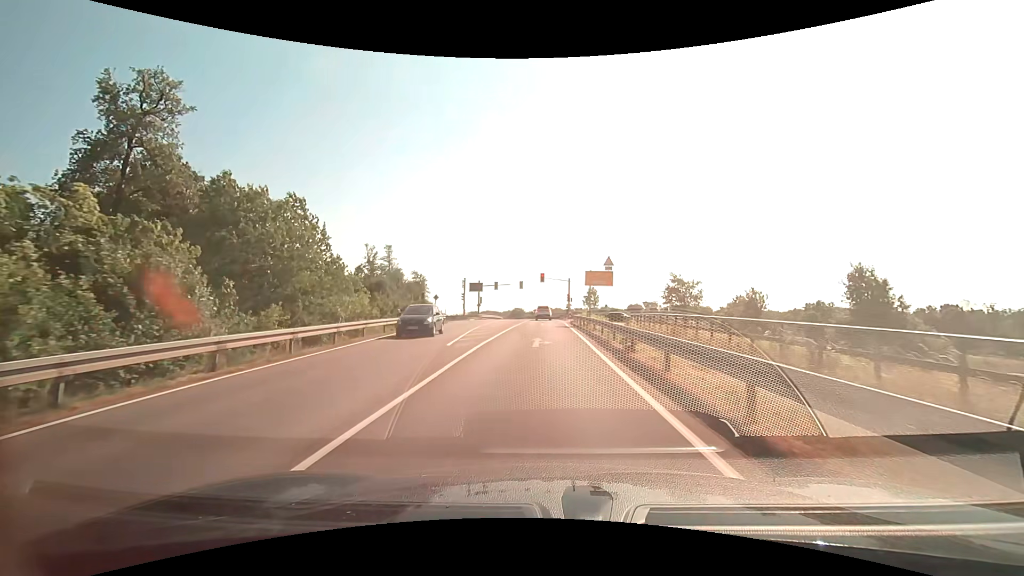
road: secondary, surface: asphalt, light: Day
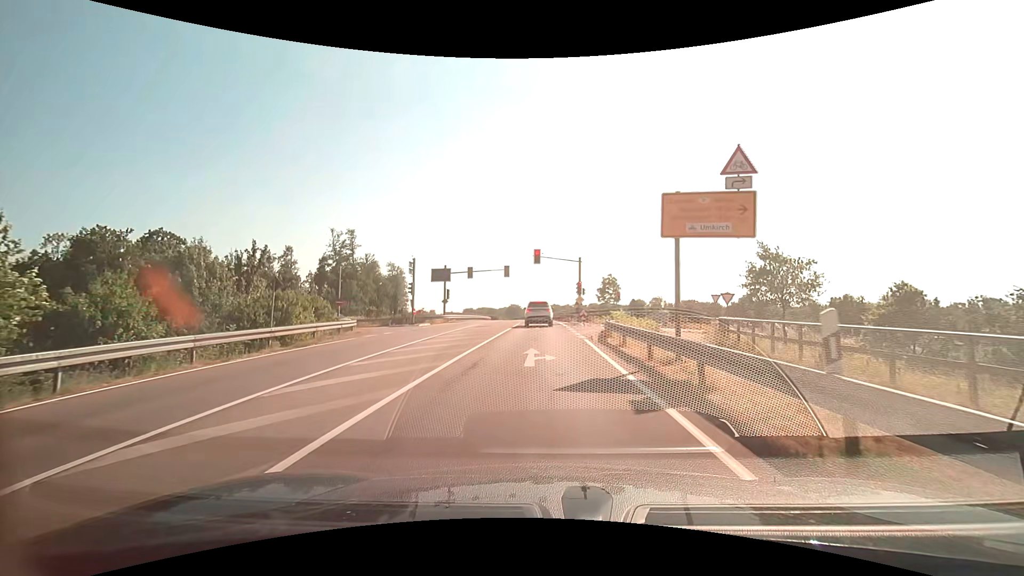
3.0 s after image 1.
(+0.1, +25.6) m; +1°
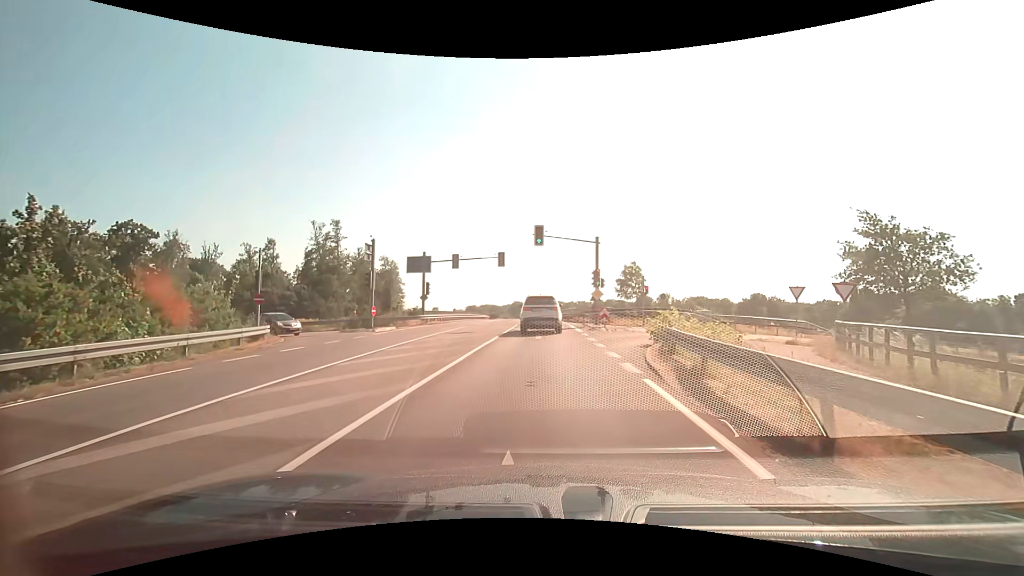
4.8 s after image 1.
(-0.1, +11.2) m; 0°
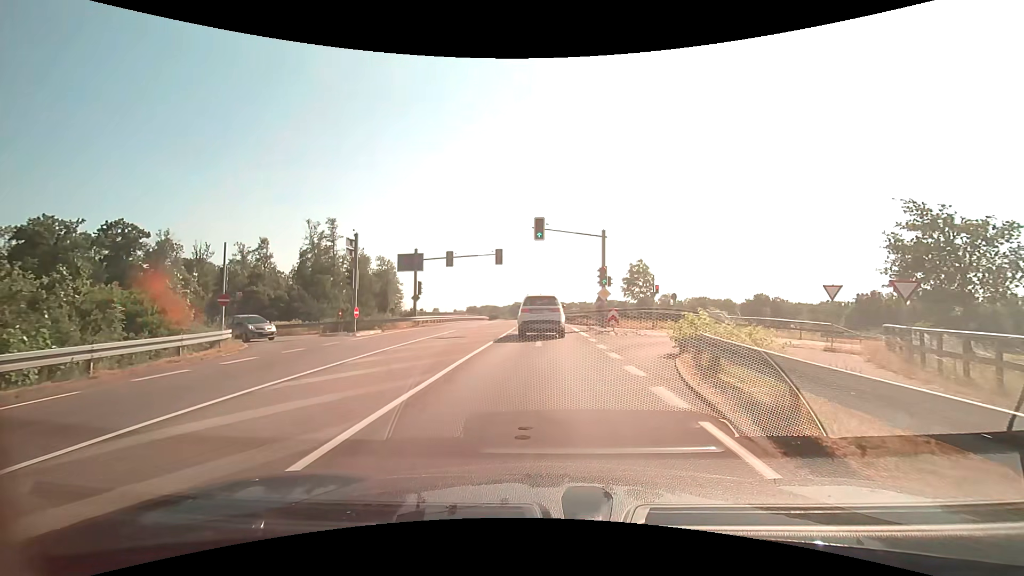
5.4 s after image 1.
(0.0, +3.0) m; -1°
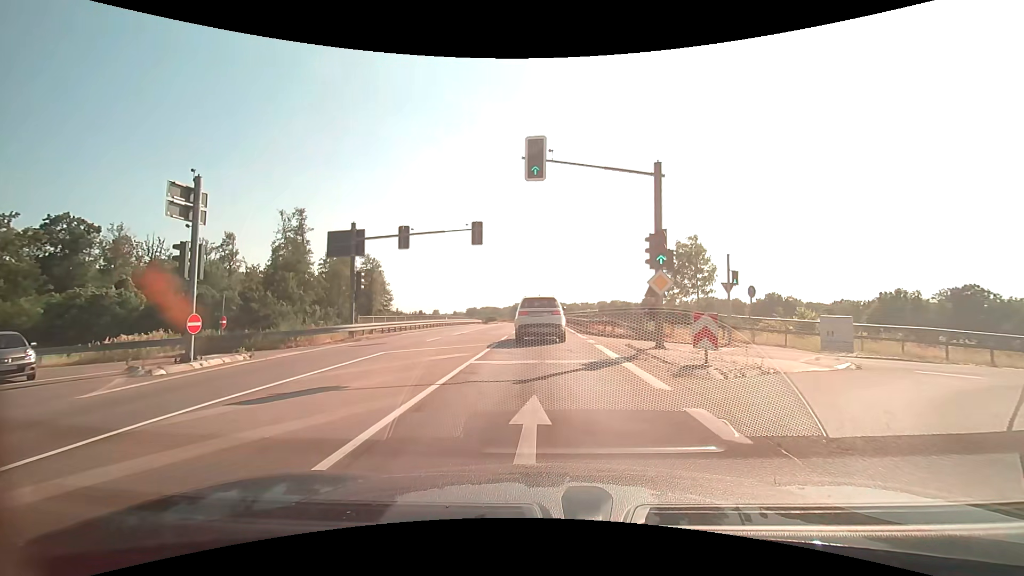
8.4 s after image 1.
(+0.1, +13.8) m; 0°
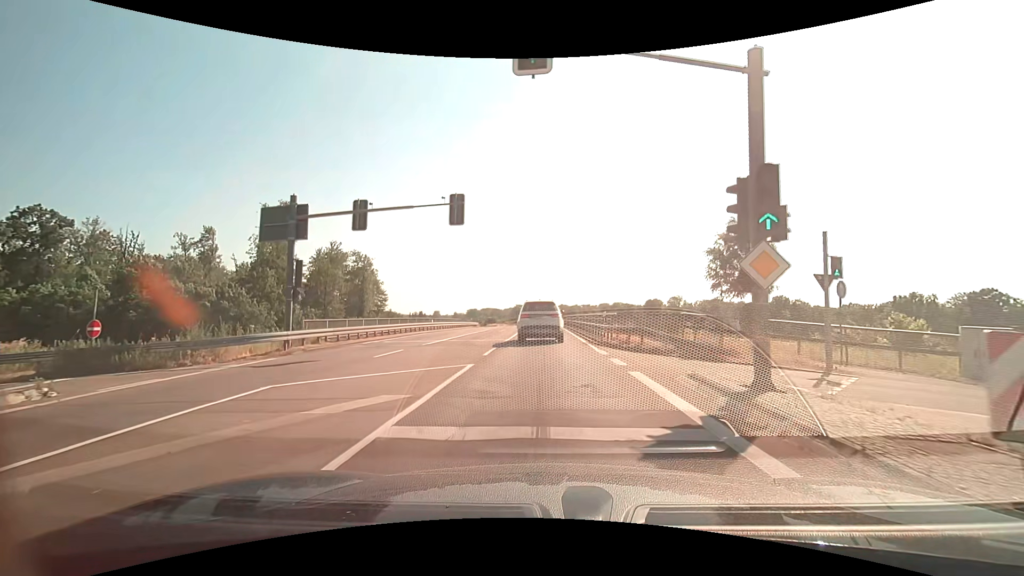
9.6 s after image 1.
(0.0, +7.1) m; -1°
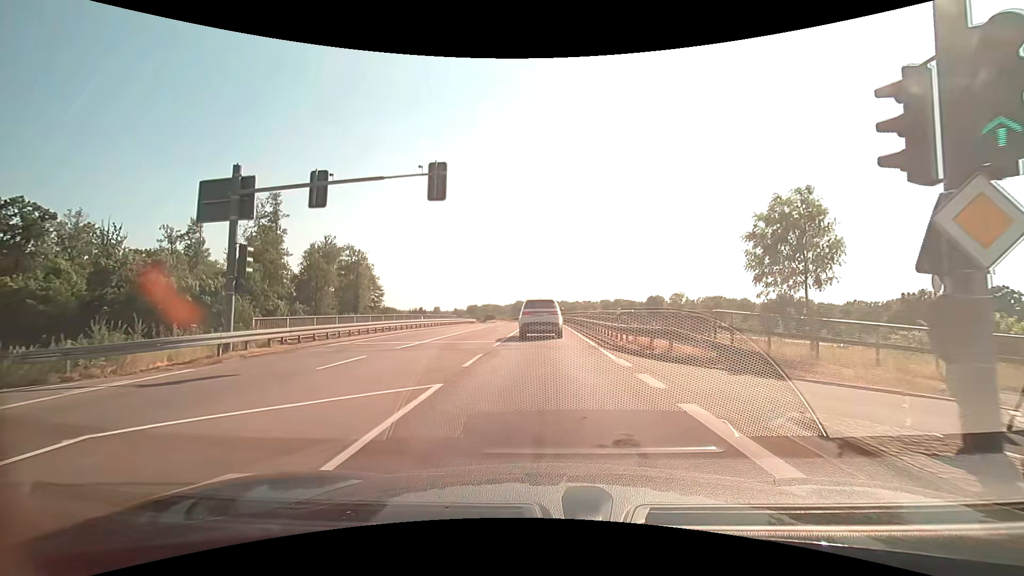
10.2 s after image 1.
(0.0, +4.0) m; 0°
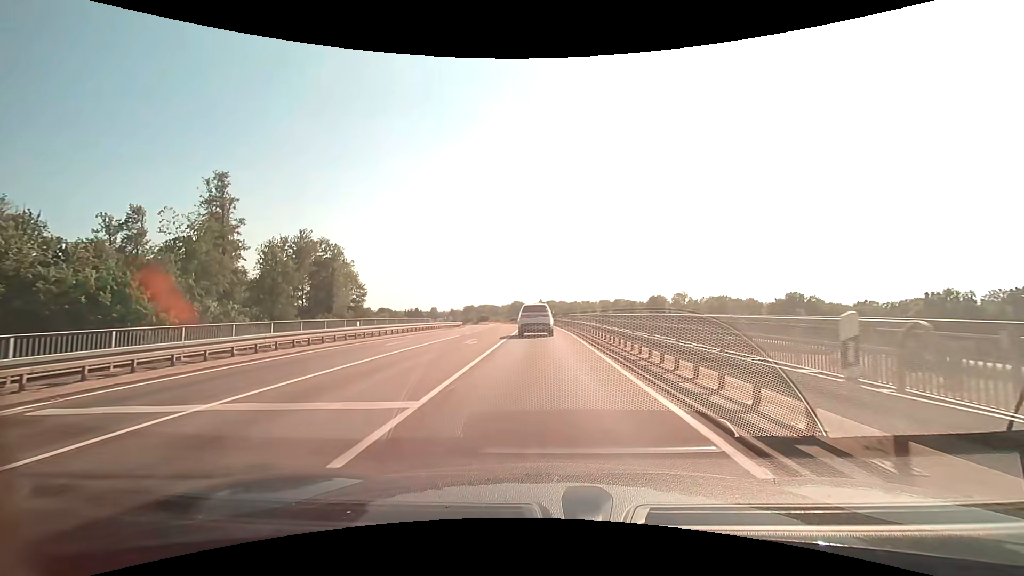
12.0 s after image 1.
(0.0, +13.7) m; +1°
(0, +10) (0, +20) (0, +30) (-1, +40) (-1, +50) (-2, +60) (-3, +70) (-4, +80) (-5, +90) (-7, +99) m
